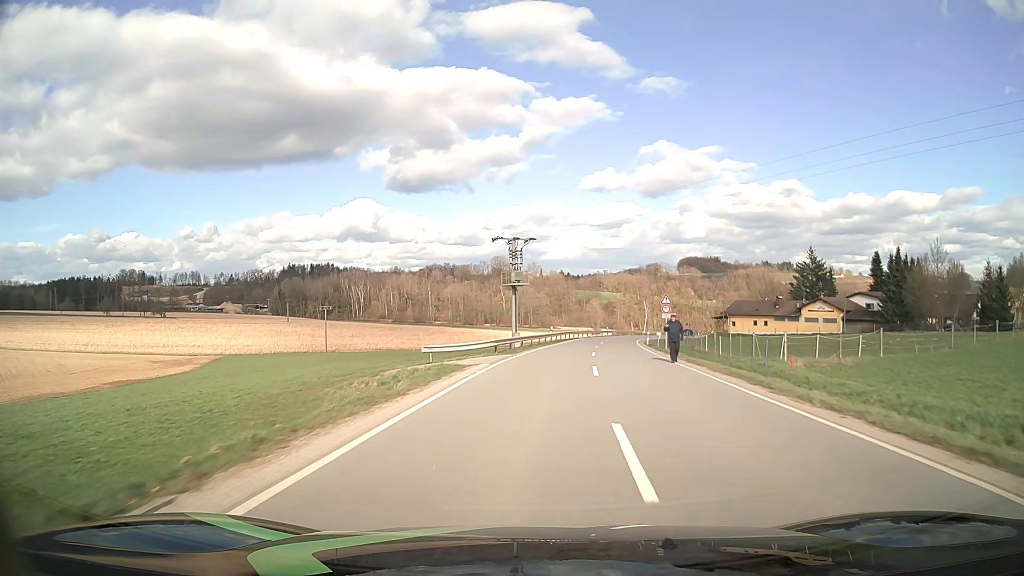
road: tertiary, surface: asphalt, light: Day
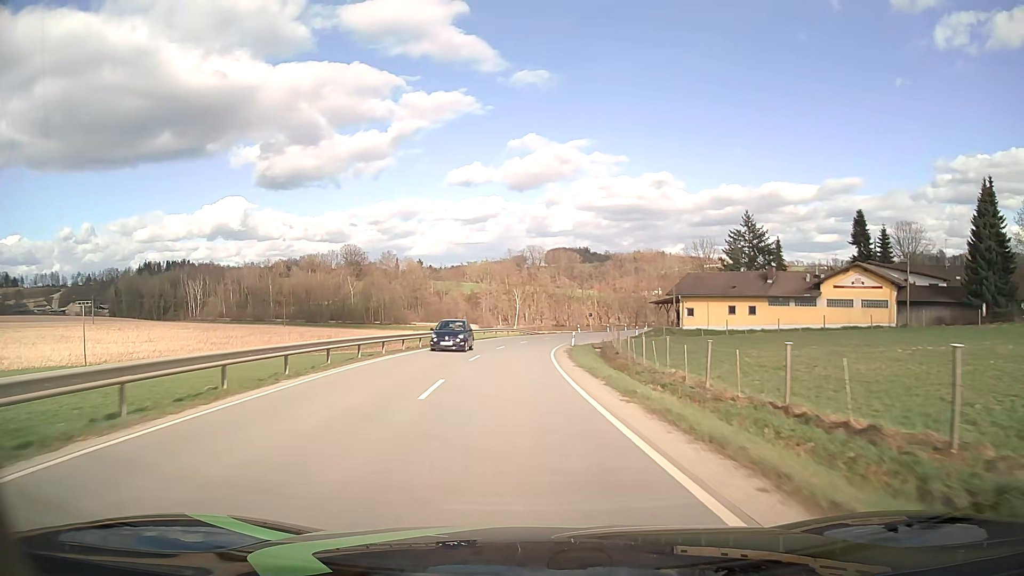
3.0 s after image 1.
(+6.4, +53.2) m; +12°
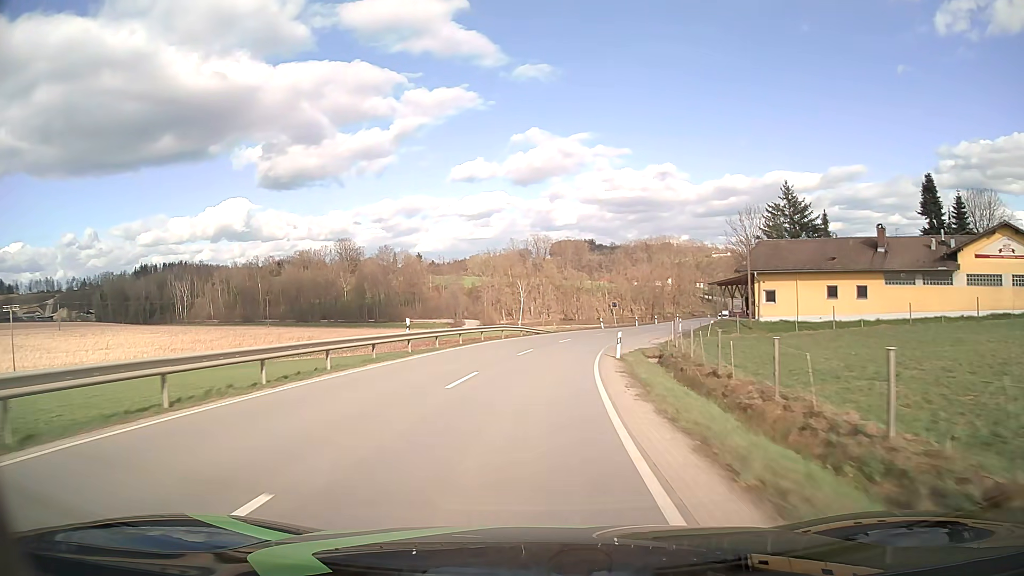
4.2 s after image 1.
(-0.2, +22.6) m; -1°
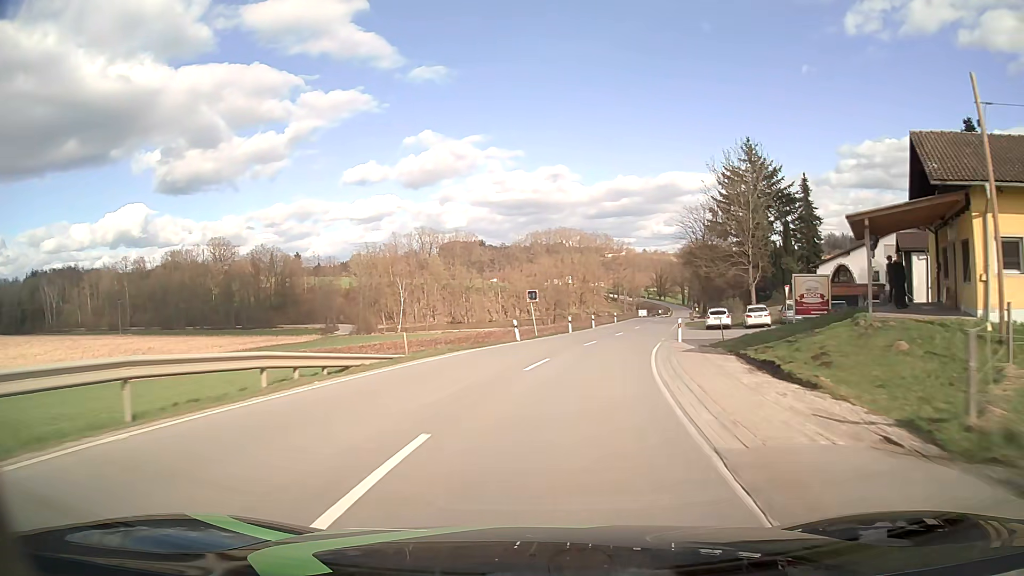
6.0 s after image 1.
(+1.8, +33.2) m; +9°
(0, +10) (+2, +20) (+4, +30) (+6, +39) (+9, +49) (+11, +59) (+14, +68) (+16, +78) (+19, +88) (+21, +98) m
